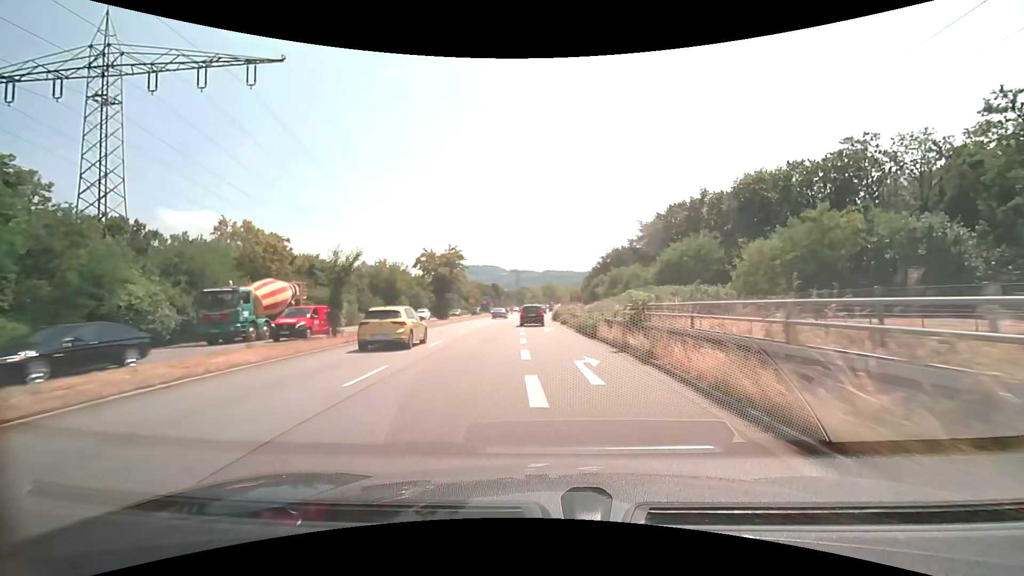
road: primary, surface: asphalt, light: Day
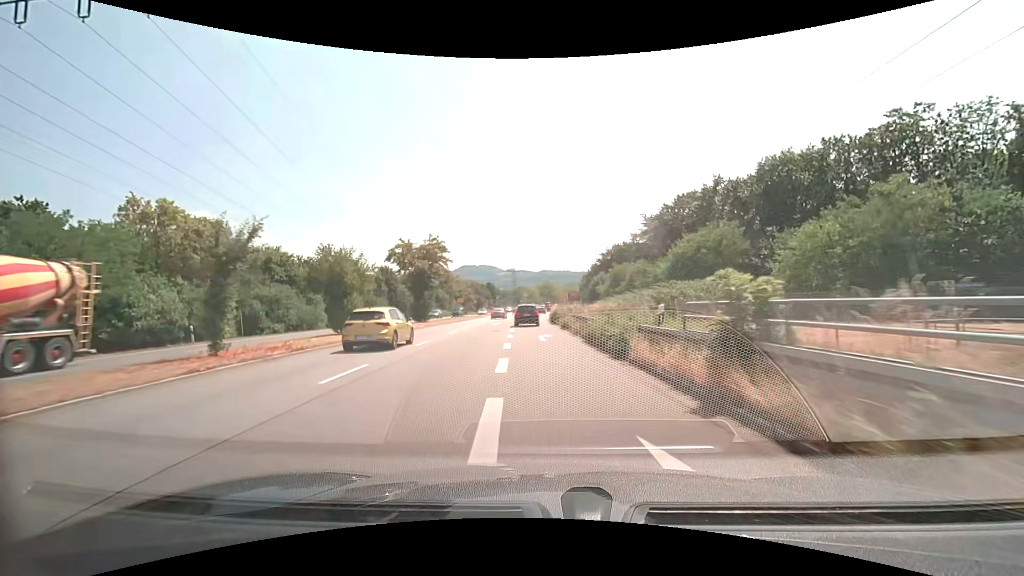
(+0.1, +8.5) m; 0°
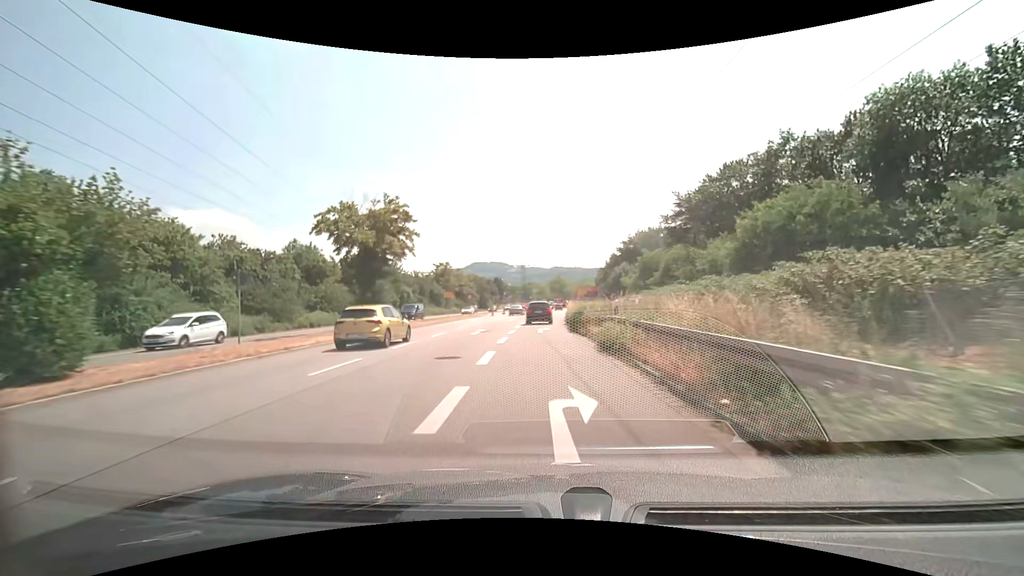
(-0.1, +17.2) m; -1°
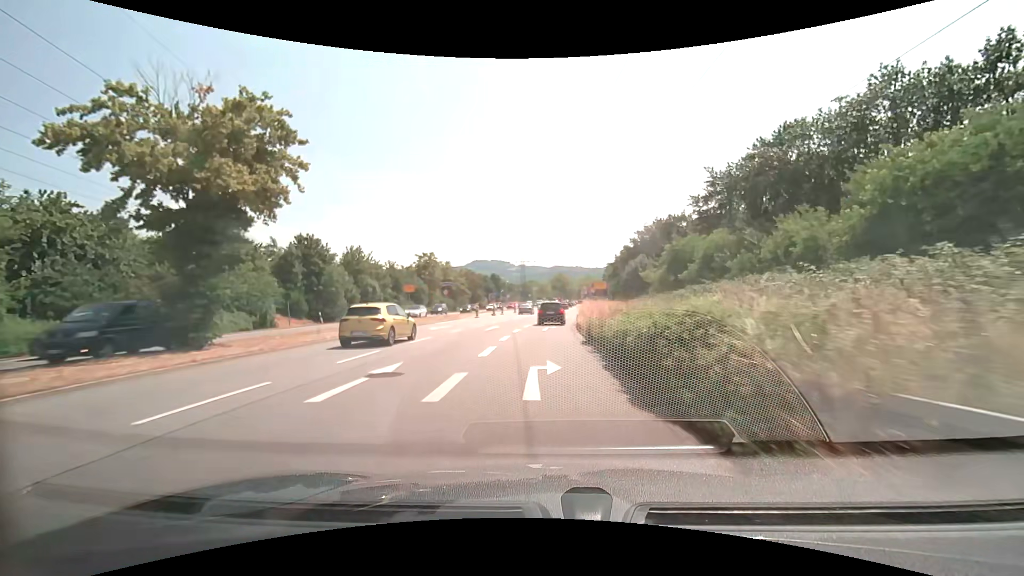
(-0.1, +16.2) m; 0°
